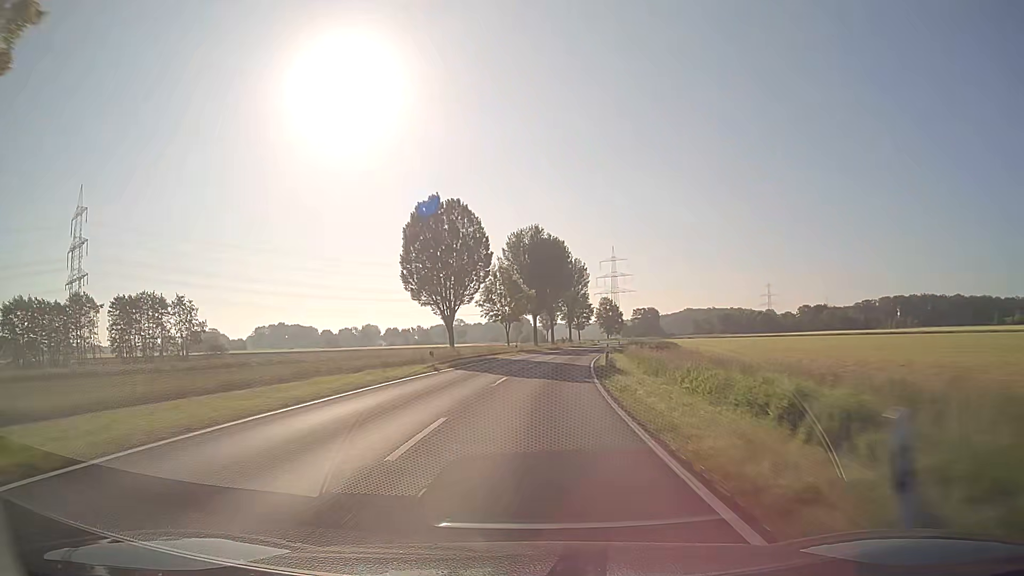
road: secondary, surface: asphalt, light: Day
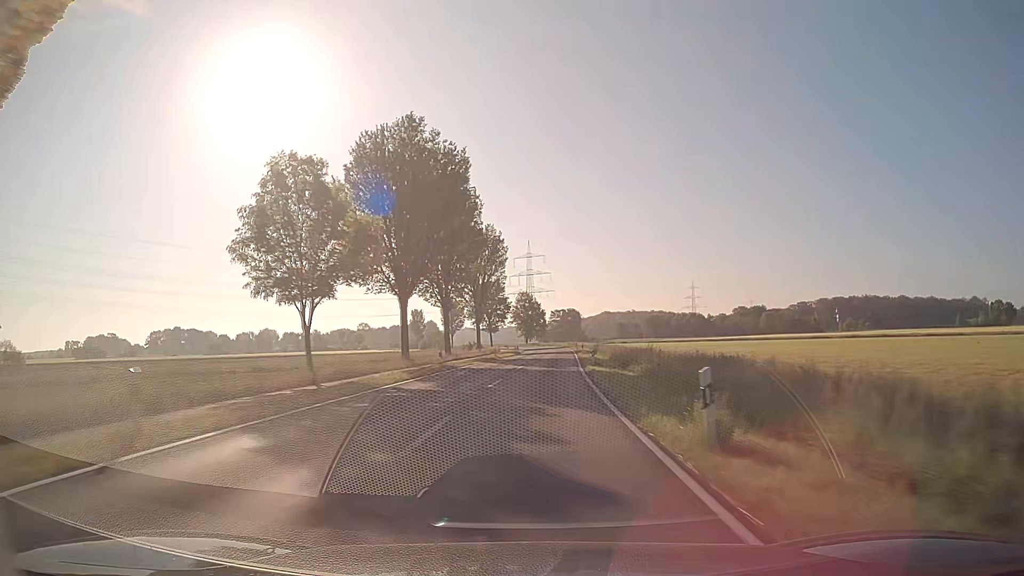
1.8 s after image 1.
(+3.4, +47.2) m; +8°
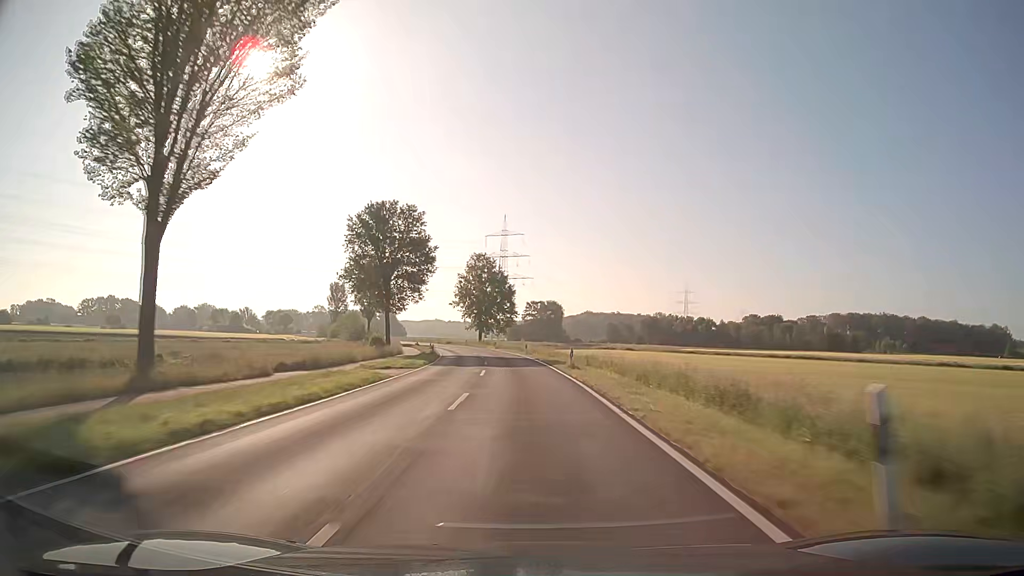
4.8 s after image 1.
(+3.7, +78.9) m; +3°
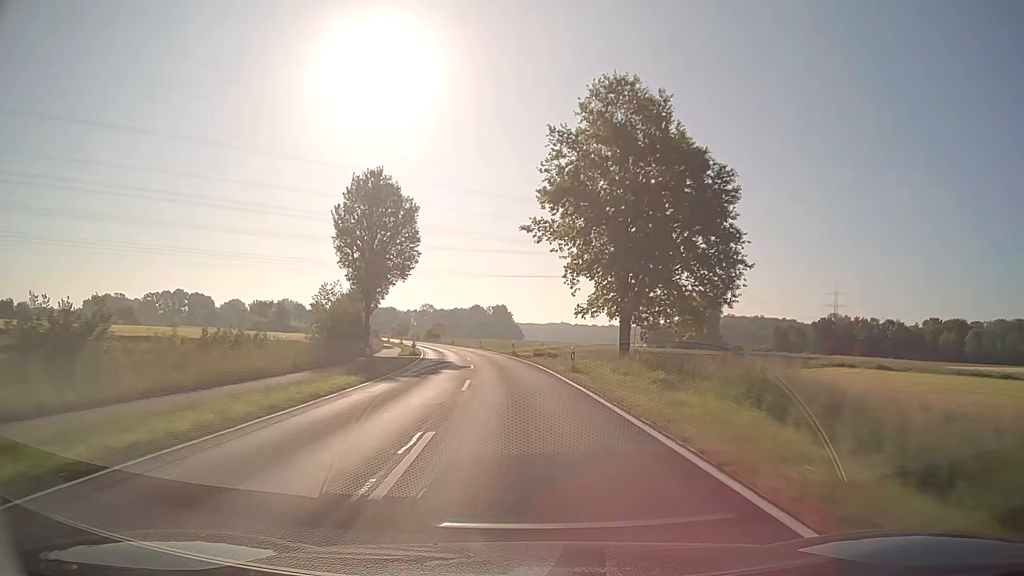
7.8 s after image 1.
(-5.9, +78.8) m; -10°
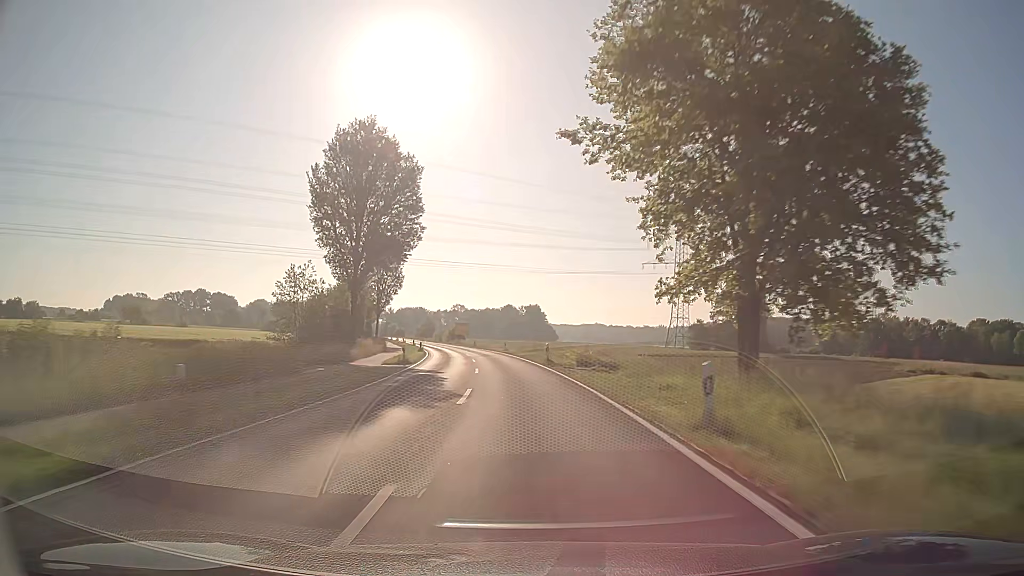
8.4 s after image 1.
(-0.4, +15.8) m; -3°
(0, +10) (-1, +20) (-1, +30) (-2, +40) (-3, +50) (-5, +60) (-6, +70) (-8, +79) (-10, +89) (-13, +99) m
